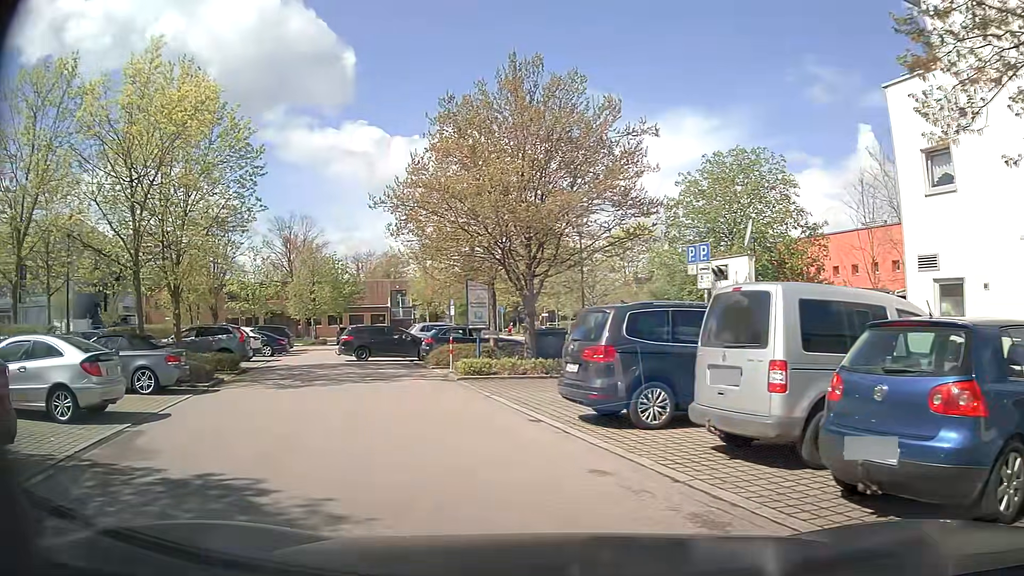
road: residential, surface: asphalt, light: Day
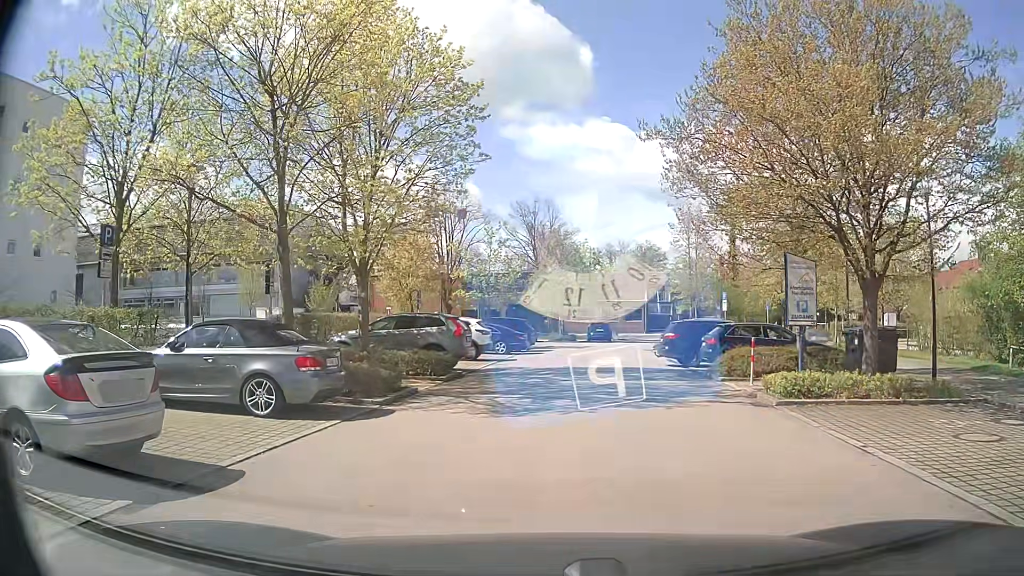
(-1.2, +6.1) m; -20°
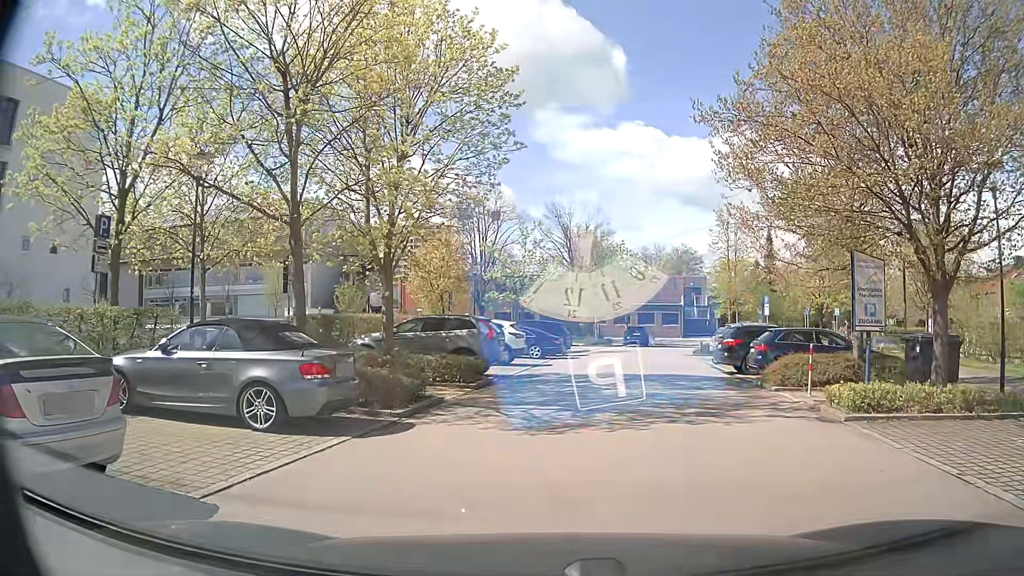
(0.0, +1.3) m; -1°
